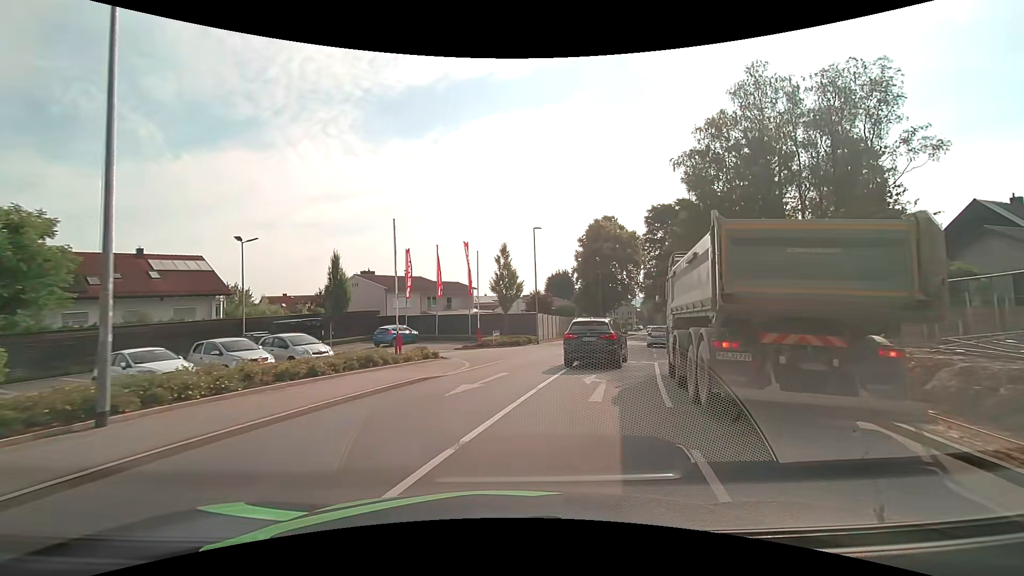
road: tertiary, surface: asphalt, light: Day
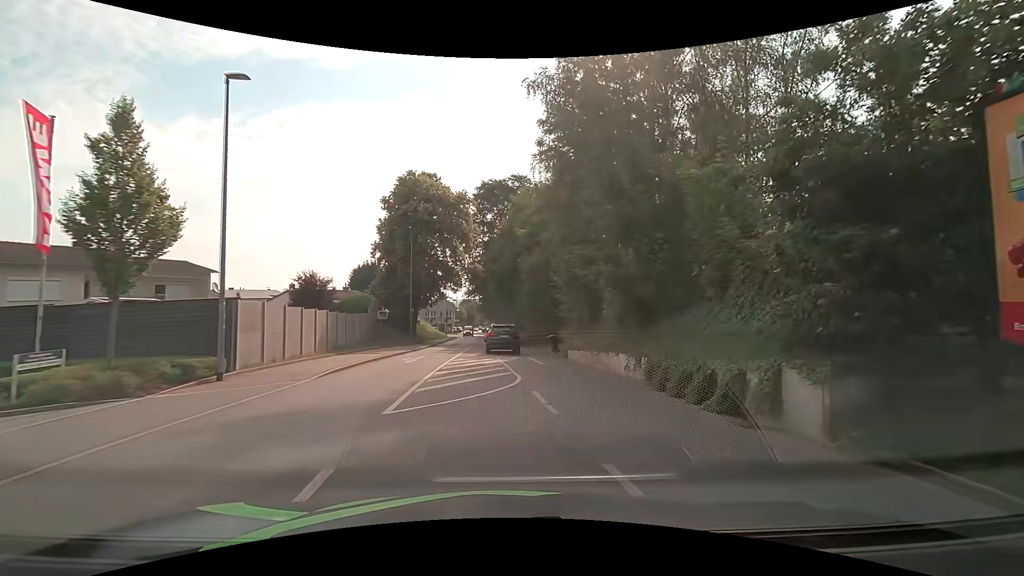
(+3.8, +20.3) m; +21°
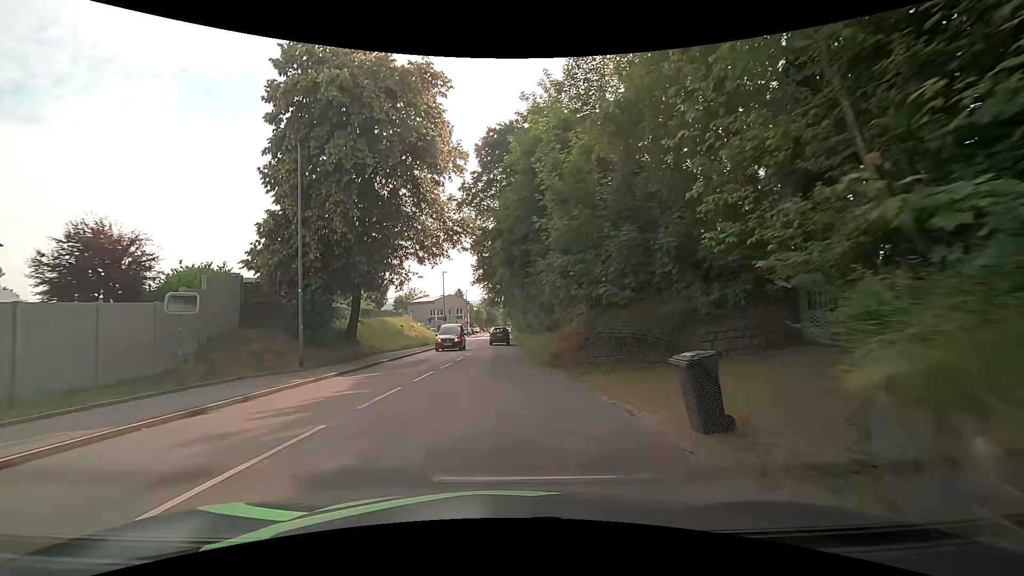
(+0.4, +21.7) m; -4°
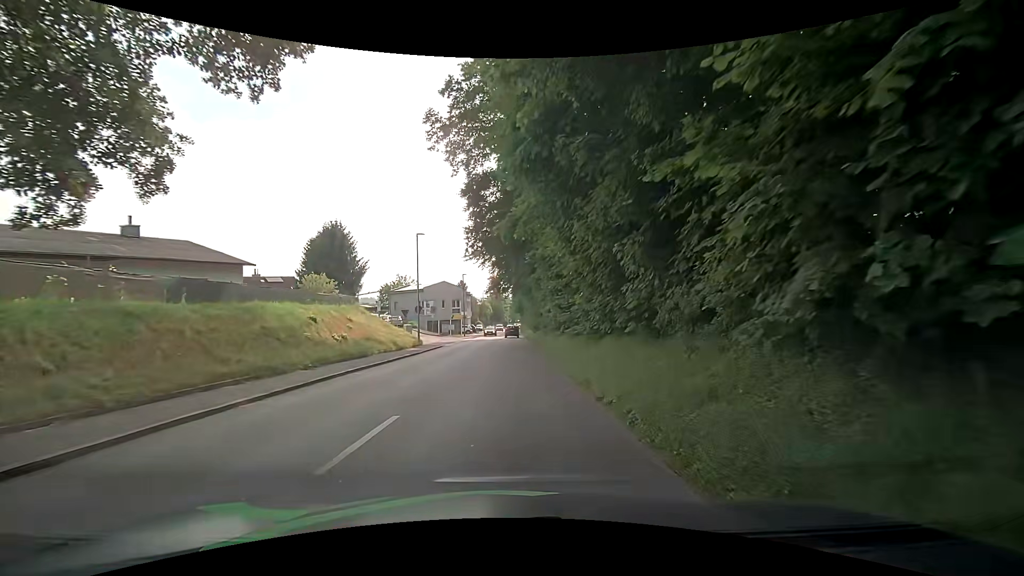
(-0.1, +22.0) m; 0°
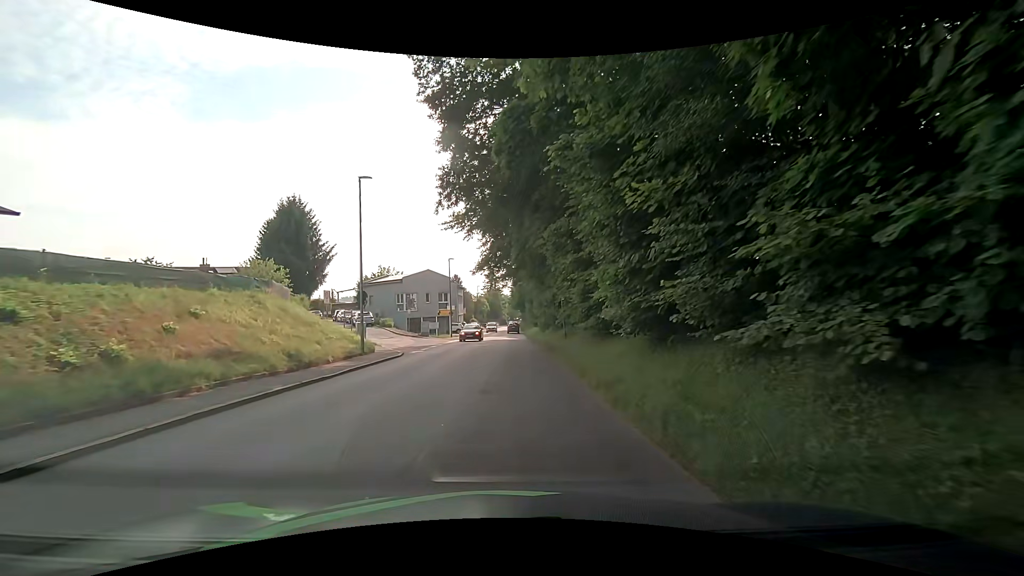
(-0.1, +13.4) m; -1°
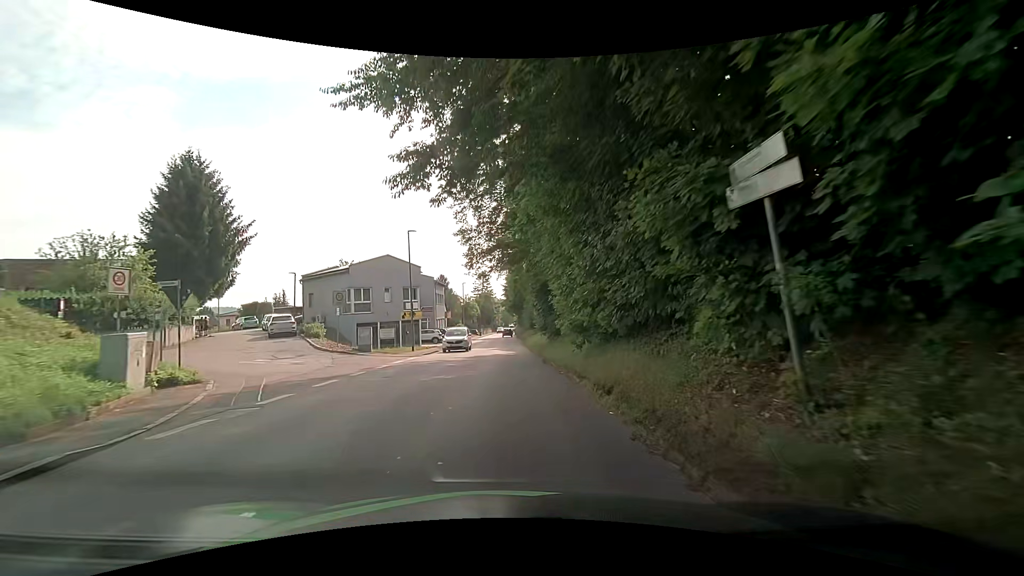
(+0.5, +17.9) m; +3°
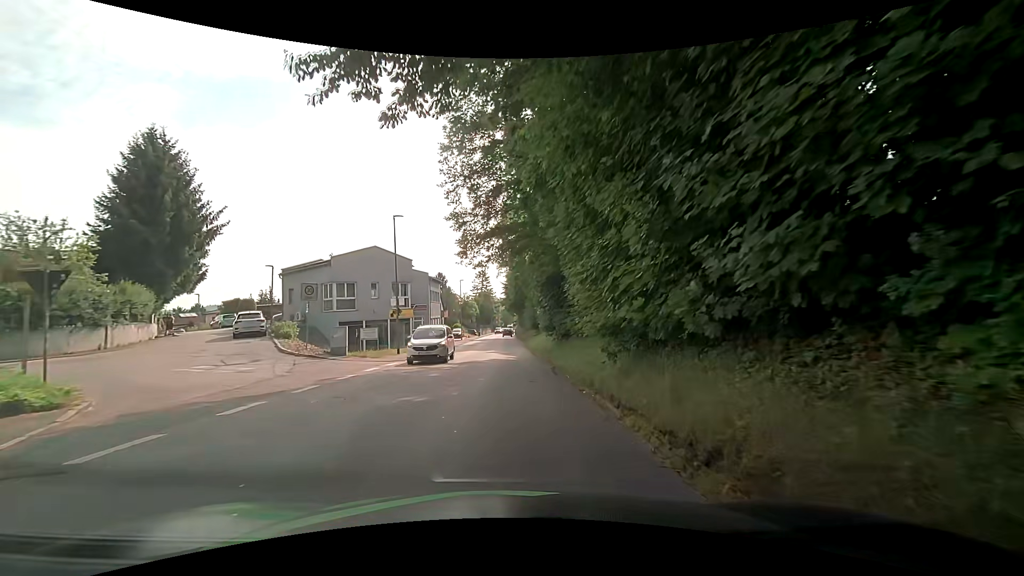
(0.0, +4.4) m; 0°
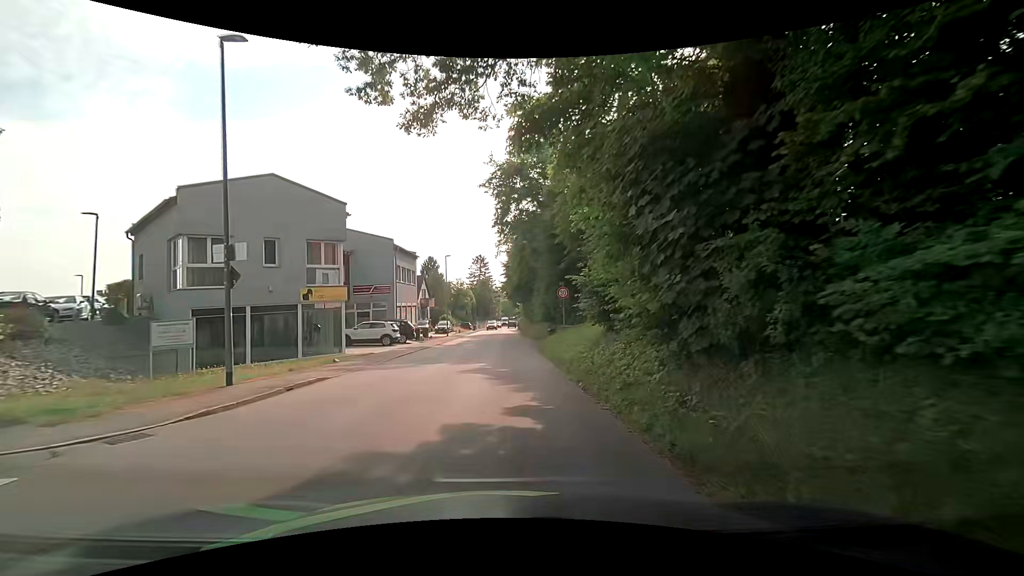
(-0.3, +17.8) m; 0°
(0, +10) (0, +20) (-1, +30) (-1, +40) (-1, +50) (-1, +60) (-2, +70) (-2, +80) (-2, +90) (-2, +100) m
